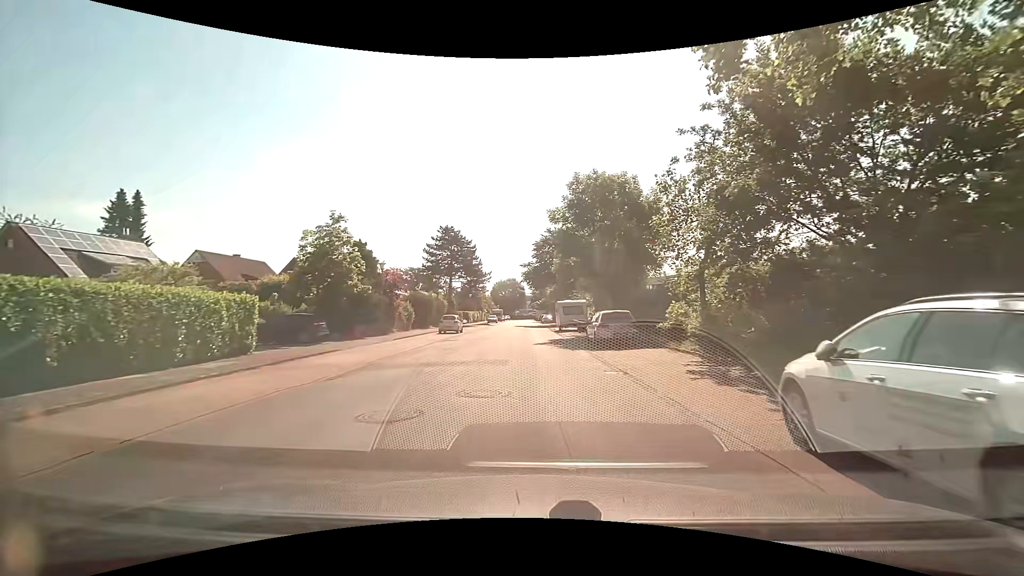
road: residential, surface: paved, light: Day
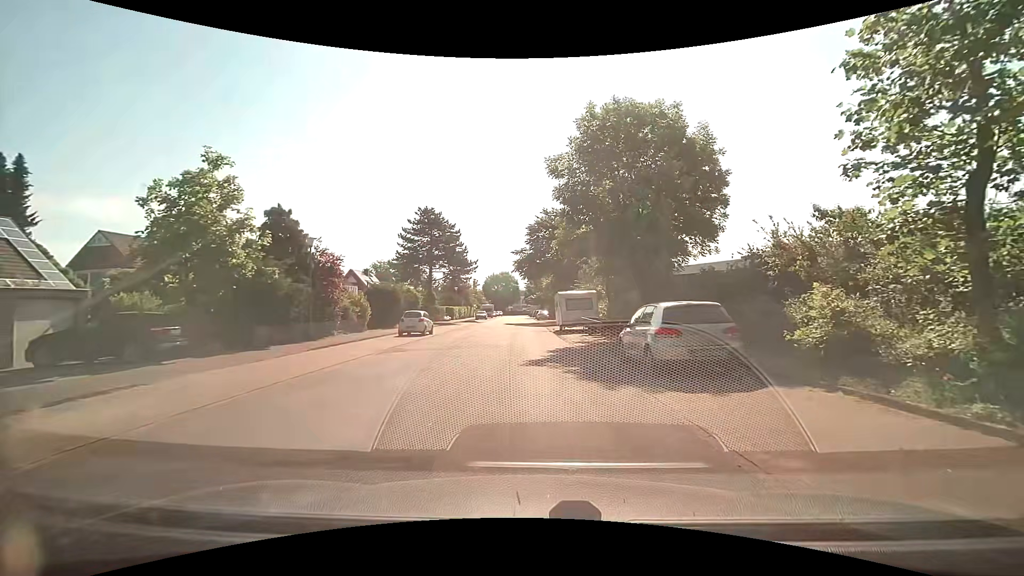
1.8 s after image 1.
(-0.1, +10.1) m; 0°
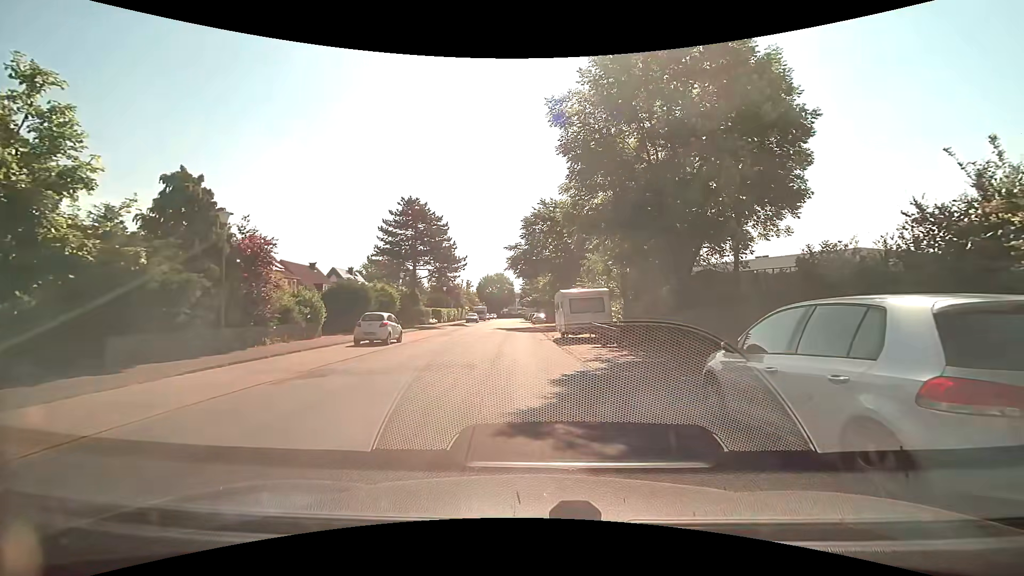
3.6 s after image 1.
(-0.1, +6.5) m; +1°
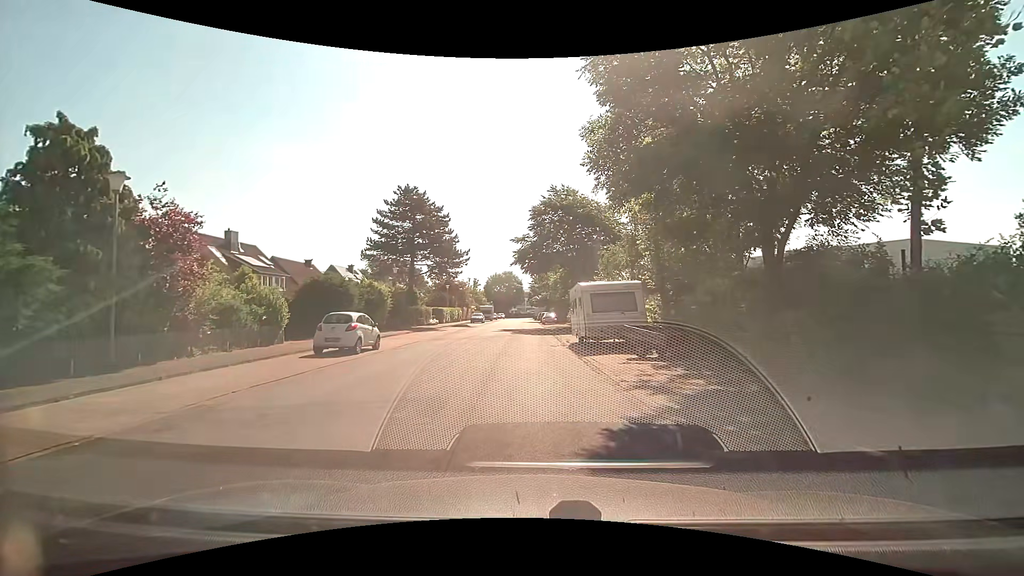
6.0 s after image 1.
(-0.1, +5.1) m; -2°
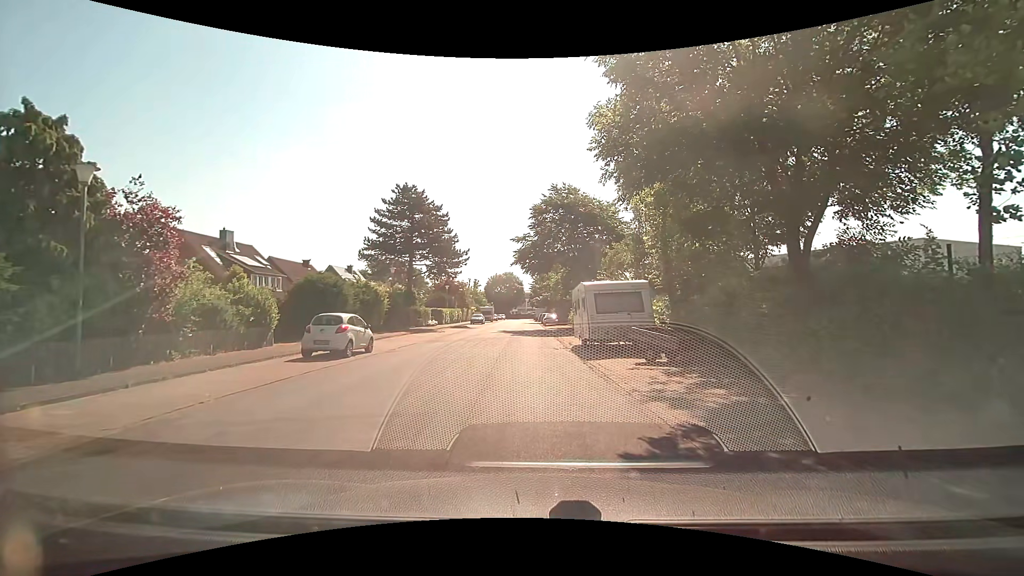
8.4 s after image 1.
(0.0, +1.0) m; 0°
